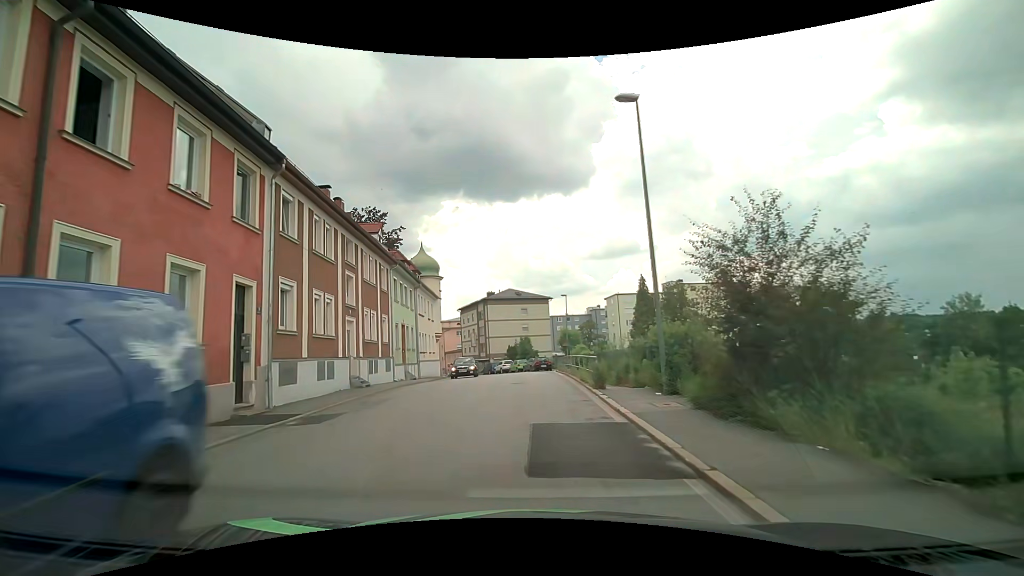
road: tertiary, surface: asphalt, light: Day
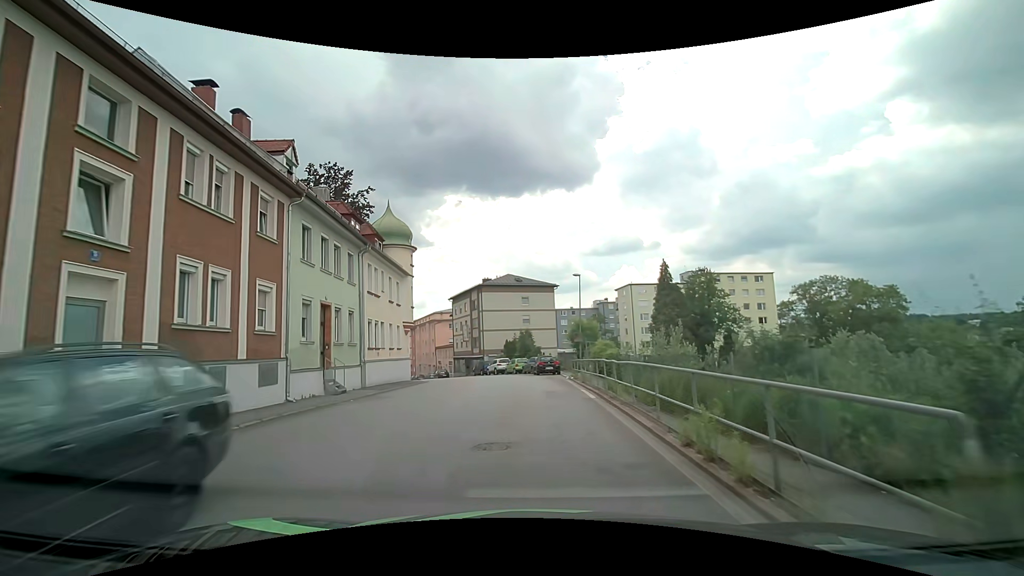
(0.0, +12.6) m; 0°
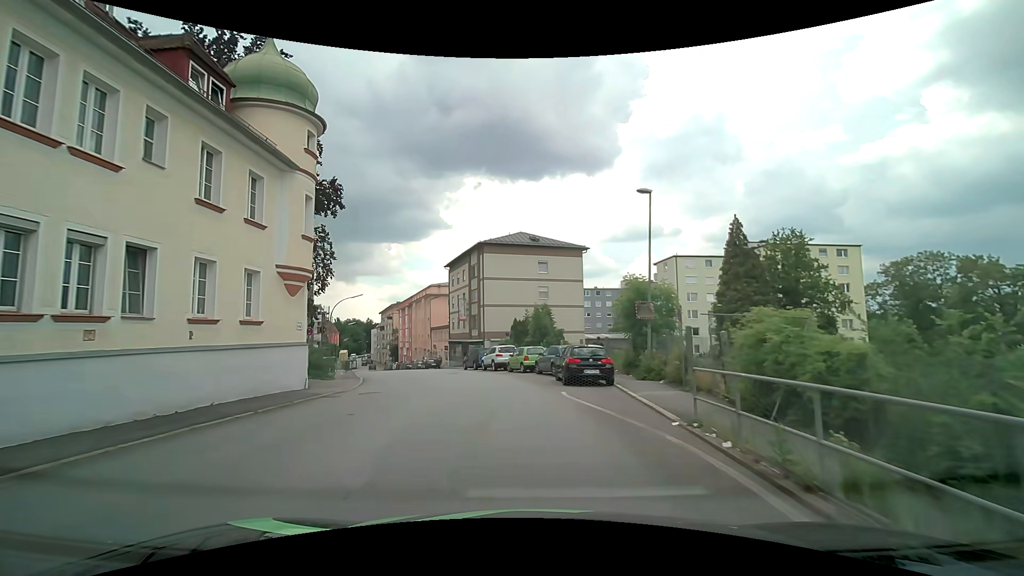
(-0.1, +19.4) m; -2°
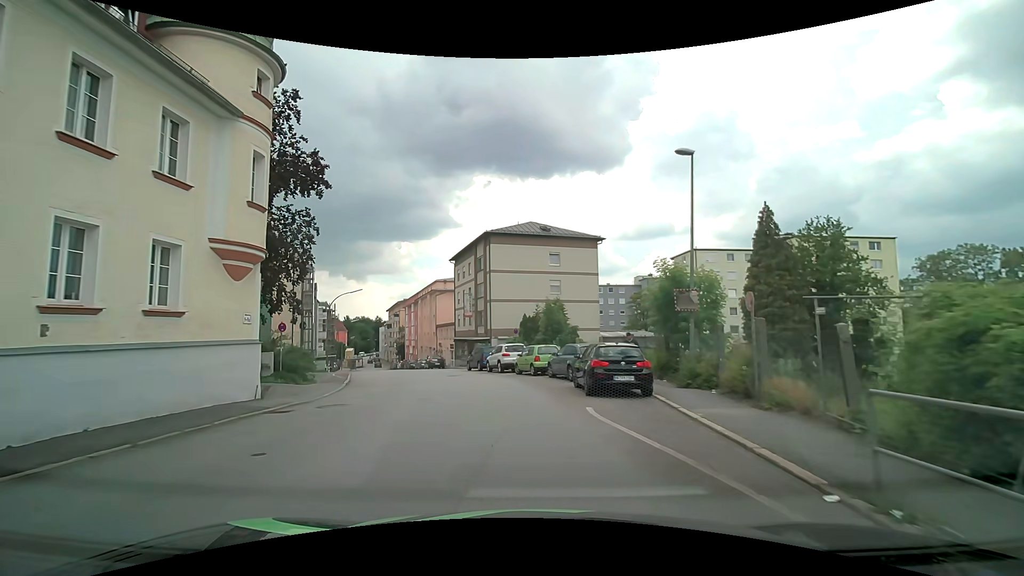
(0.0, +4.1) m; -1°
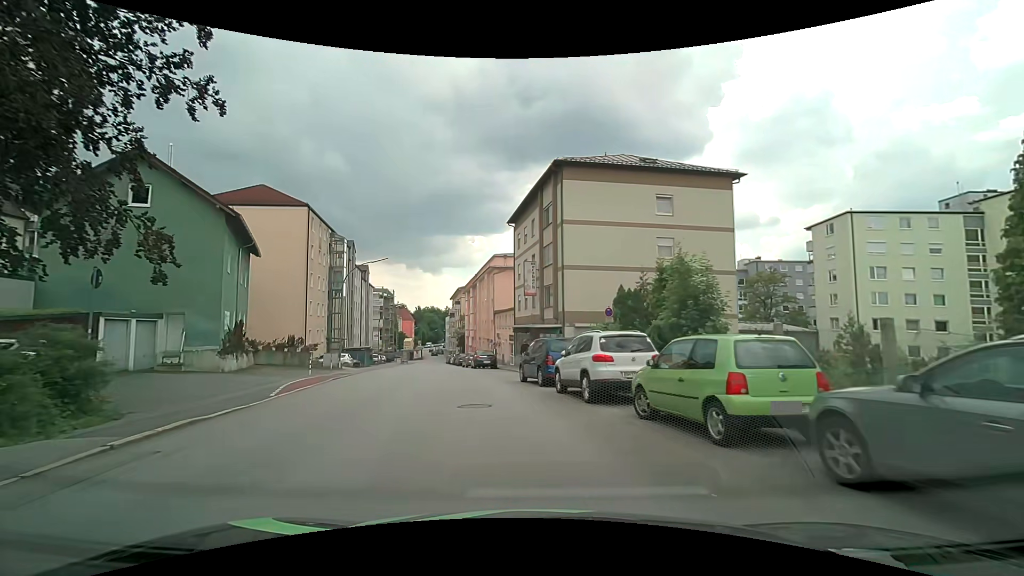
(-1.1, +16.9) m; -9°
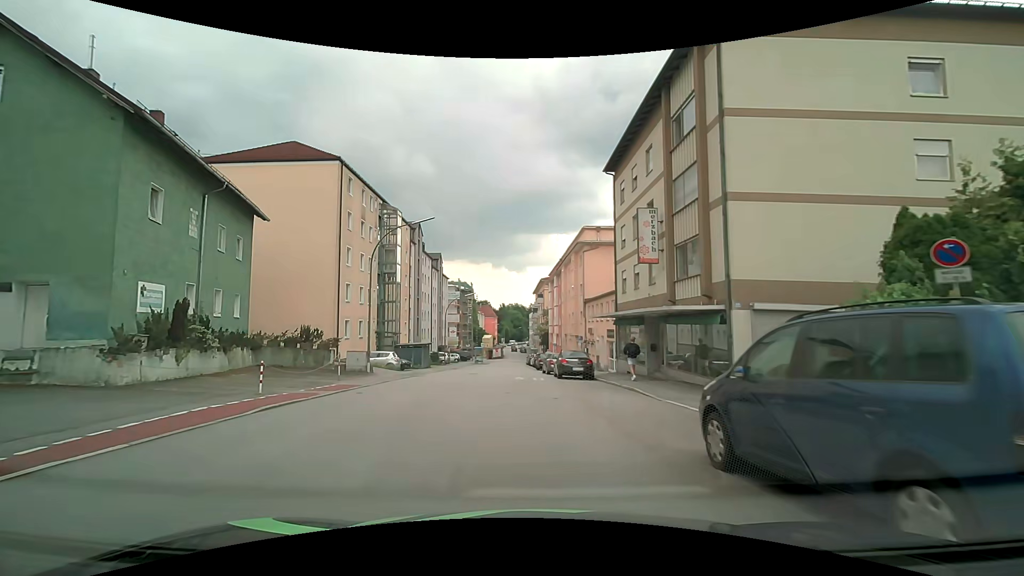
(-1.0, +13.5) m; -9°
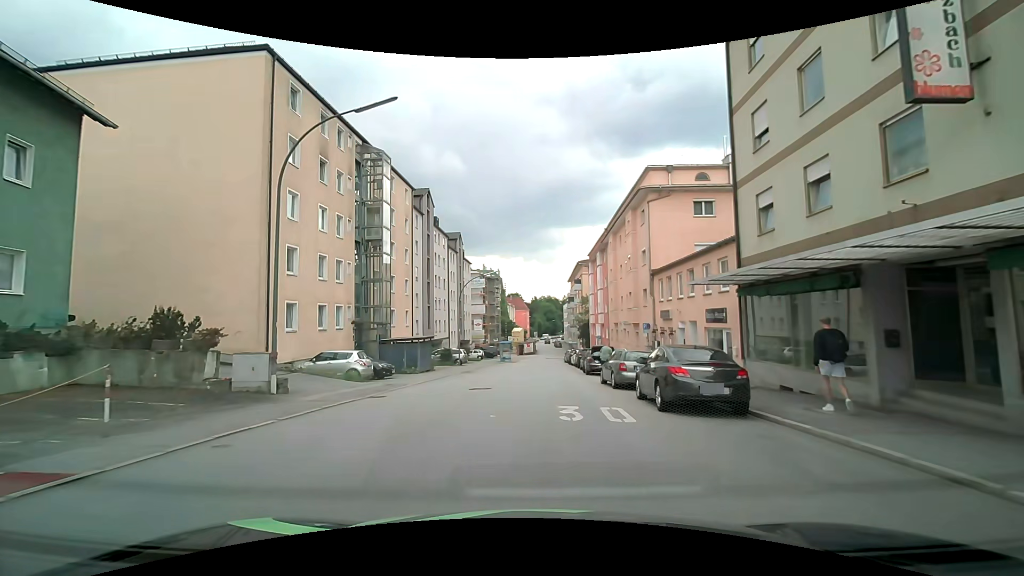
(-0.6, +14.3) m; -4°
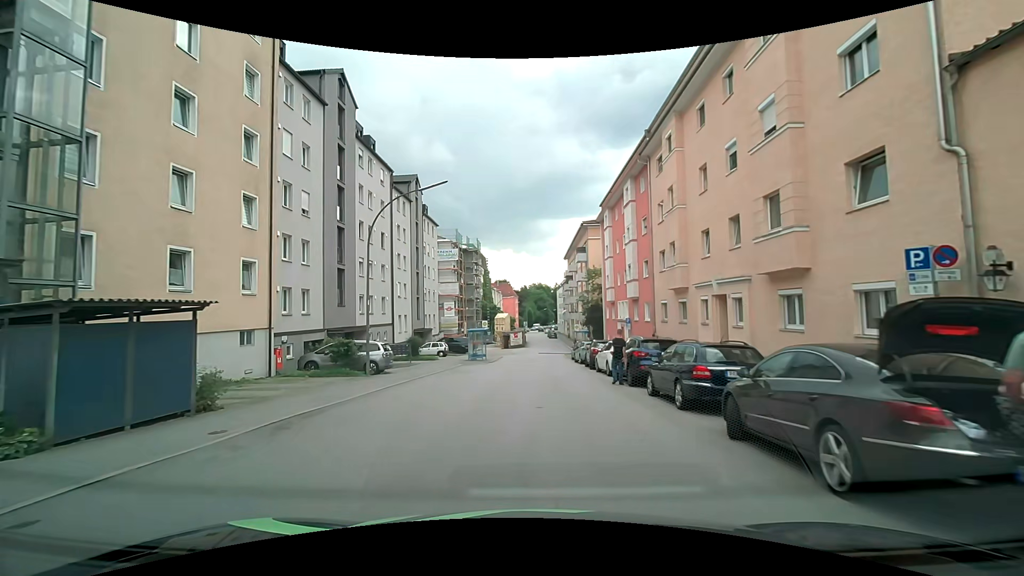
(+0.4, +23.9) m; +2°
(0, +10) (0, +20) (0, +30) (+1, +40) (+1, +50) (+2, +60) (+2, +70) (+3, +80) (+3, +90) (+2, +100) m
